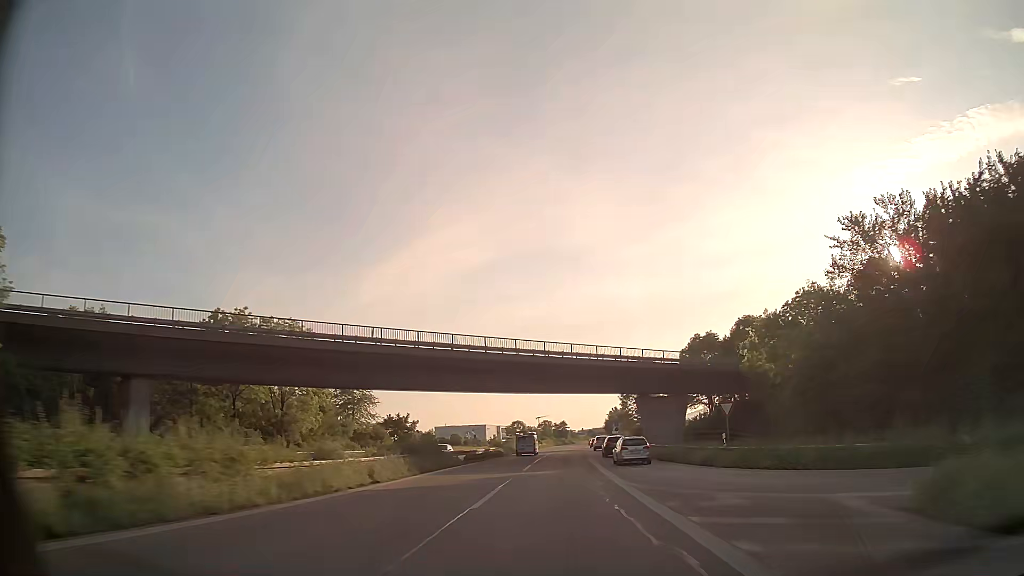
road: trunk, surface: asphalt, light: Day
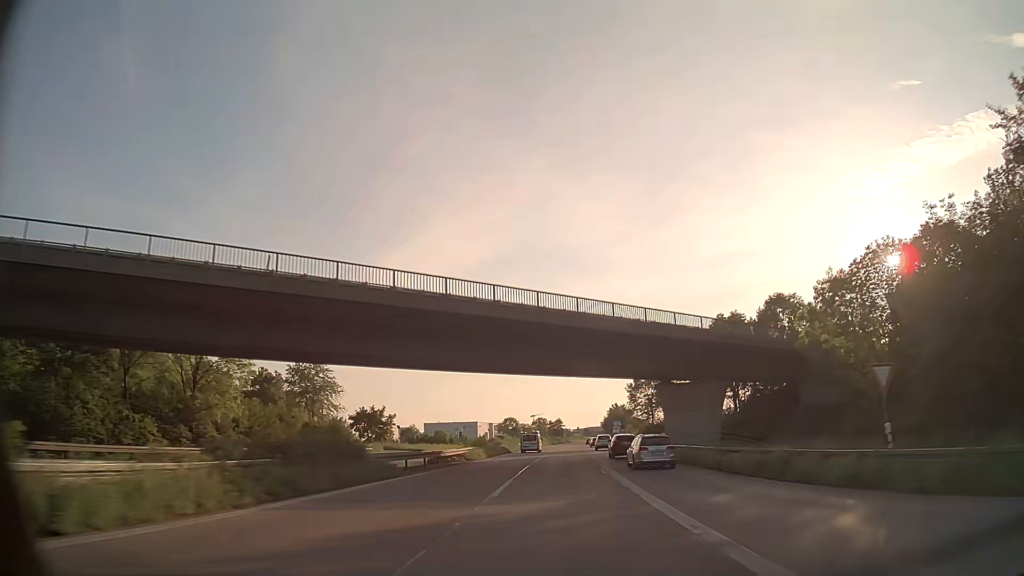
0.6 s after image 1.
(+0.1, +15.3) m; 0°
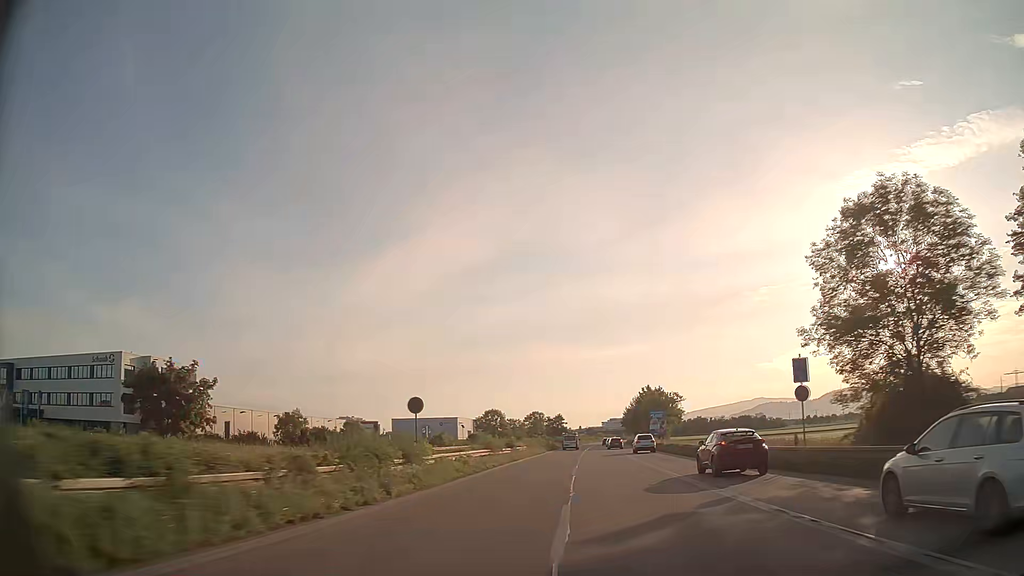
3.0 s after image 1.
(+0.2, +62.7) m; 0°
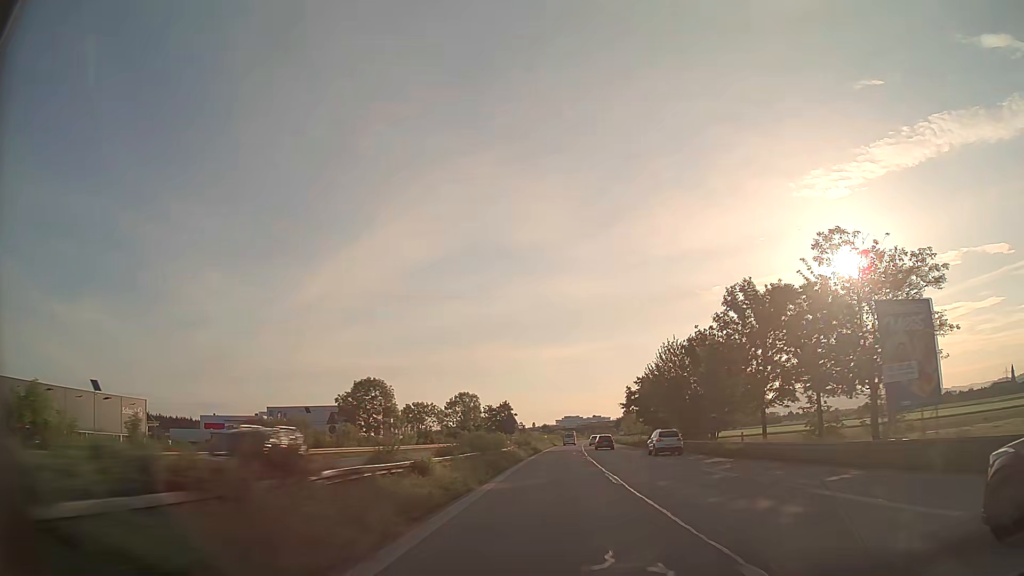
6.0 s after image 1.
(+2.7, +80.6) m; +4°
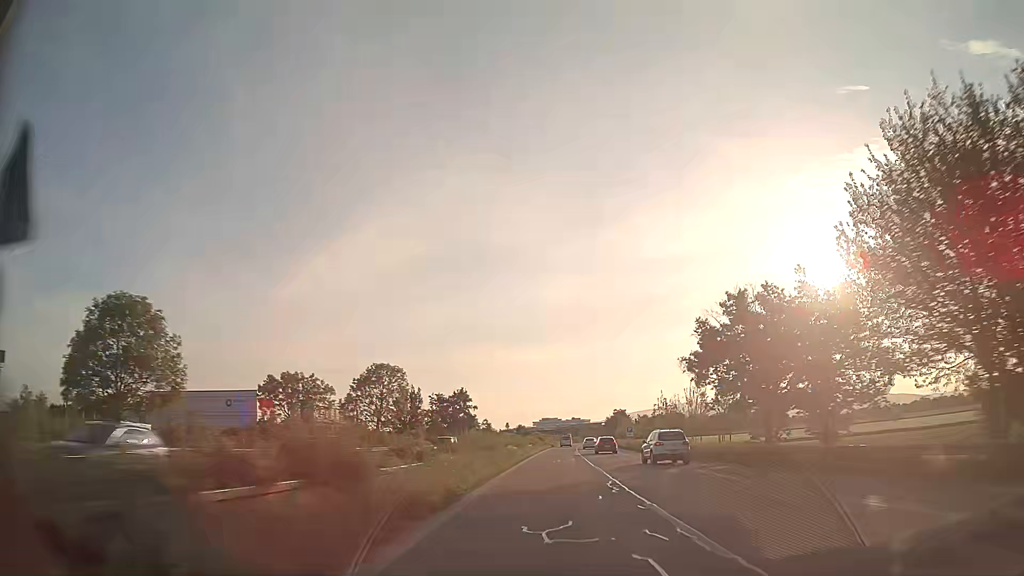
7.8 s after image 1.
(+0.8, +48.5) m; +2°
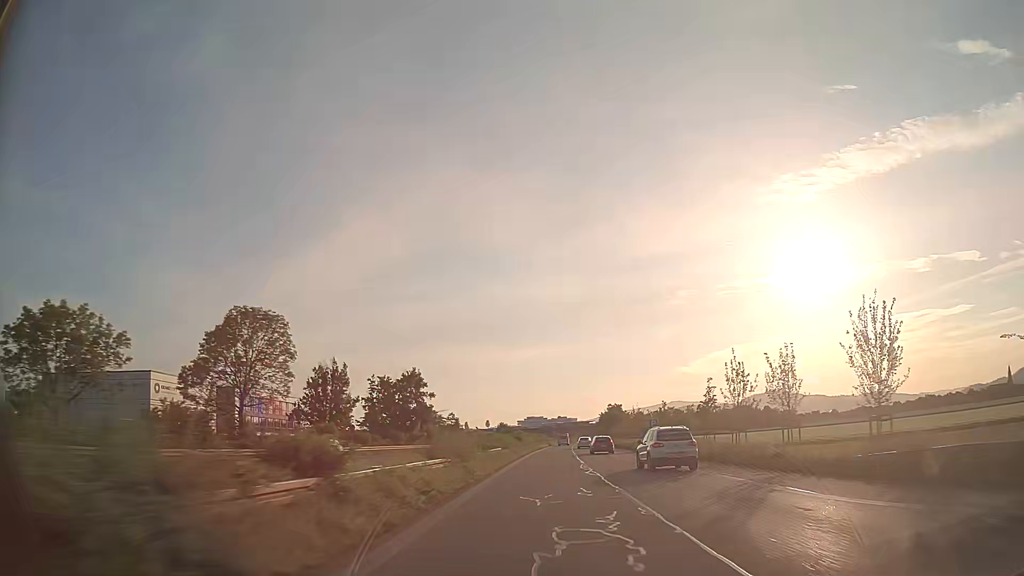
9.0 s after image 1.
(+0.4, +32.3) m; +1°
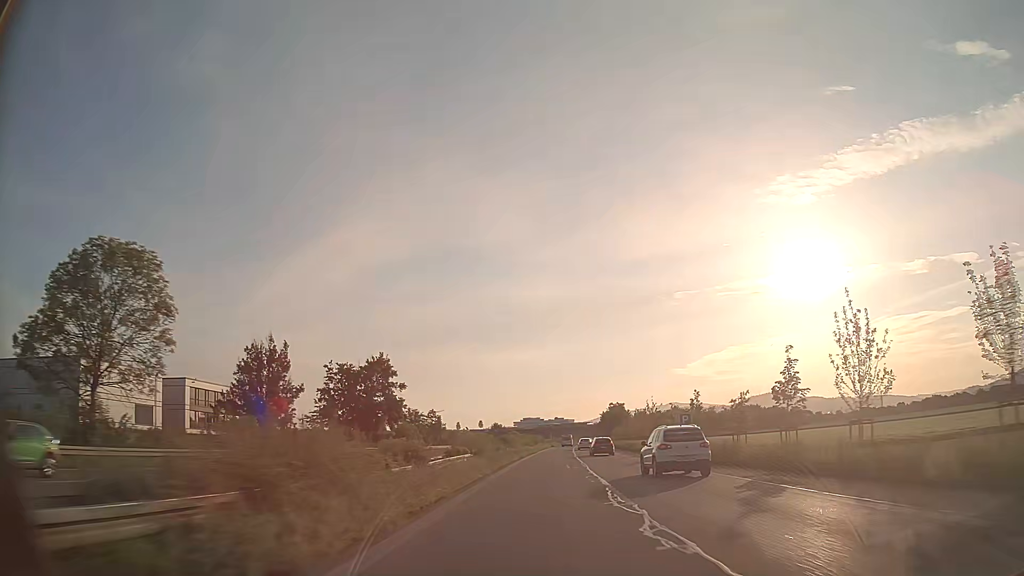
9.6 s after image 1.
(+0.1, +16.4) m; 0°
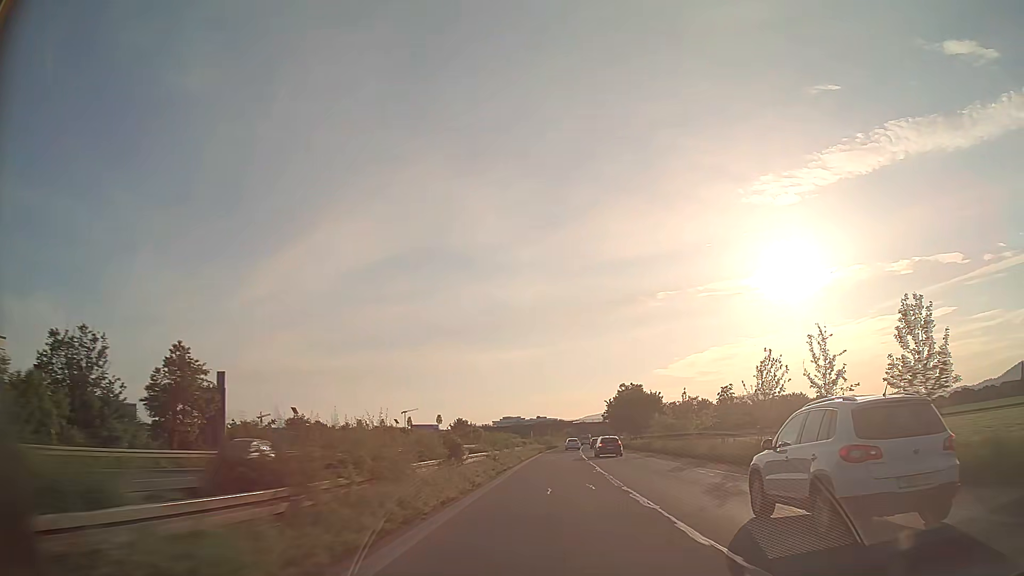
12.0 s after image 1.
(+0.8, +68.2) m; +2°
(0, +10) (0, +20) (0, +30) (0, +40) (+1, +50) (+1, +60) (+1, +70) (+2, +80) (+2, +90) (+3, +100) m
